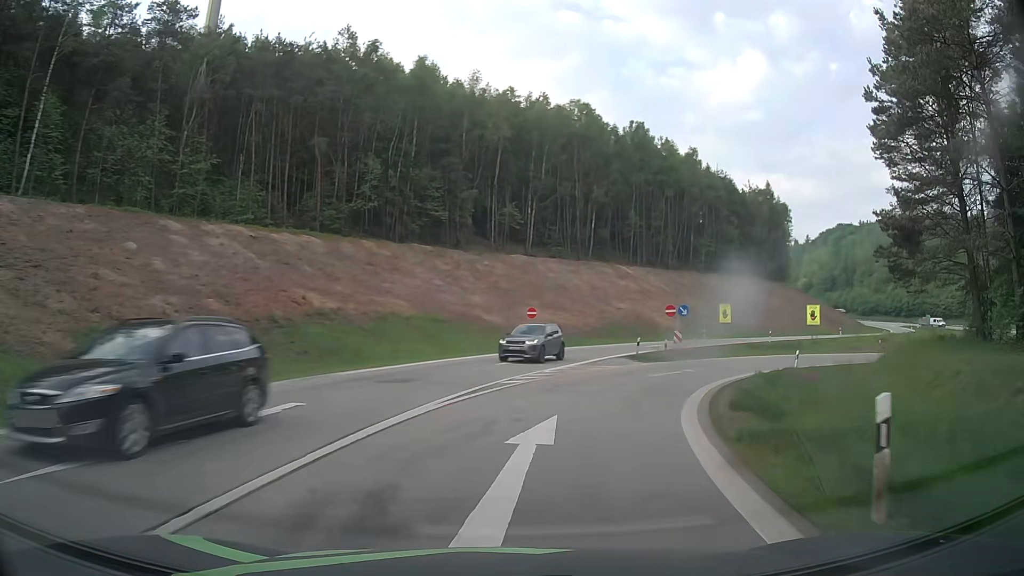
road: motorway_link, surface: asphalt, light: Day
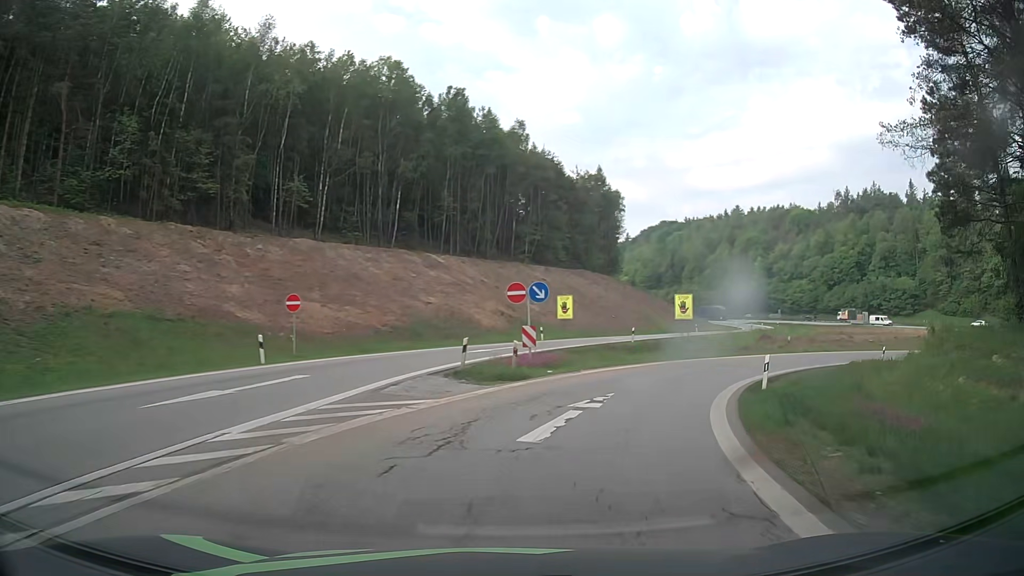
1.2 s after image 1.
(+2.3, +15.8) m; +17°
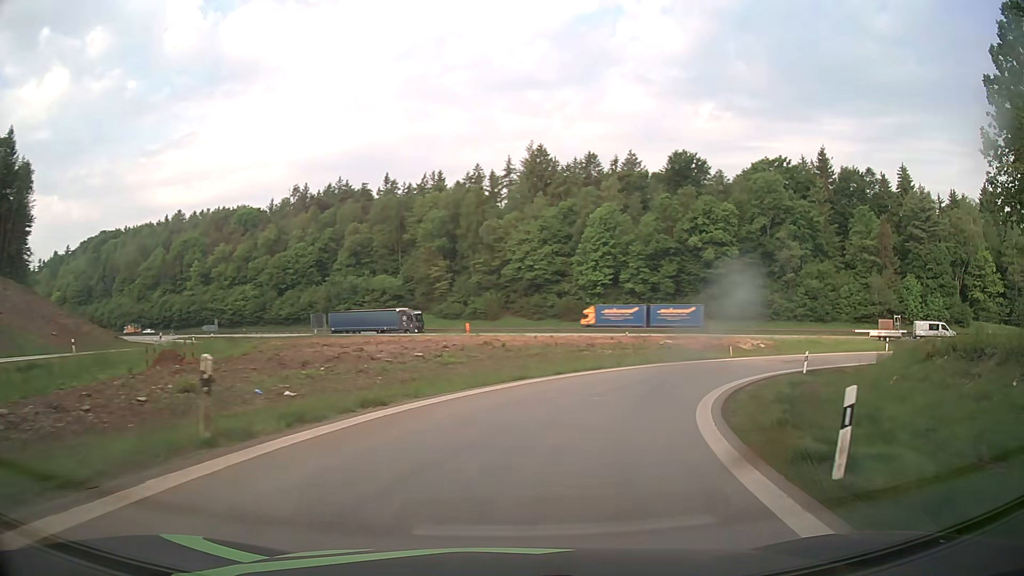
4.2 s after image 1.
(+14.4, +34.0) m; +47°
(+1, +10) (+4, +19) (+9, +28) (+16, +35) (+24, +42) (+33, +46) (+42, +49) (+52, +49) (+62, +48) (+72, +46) m
